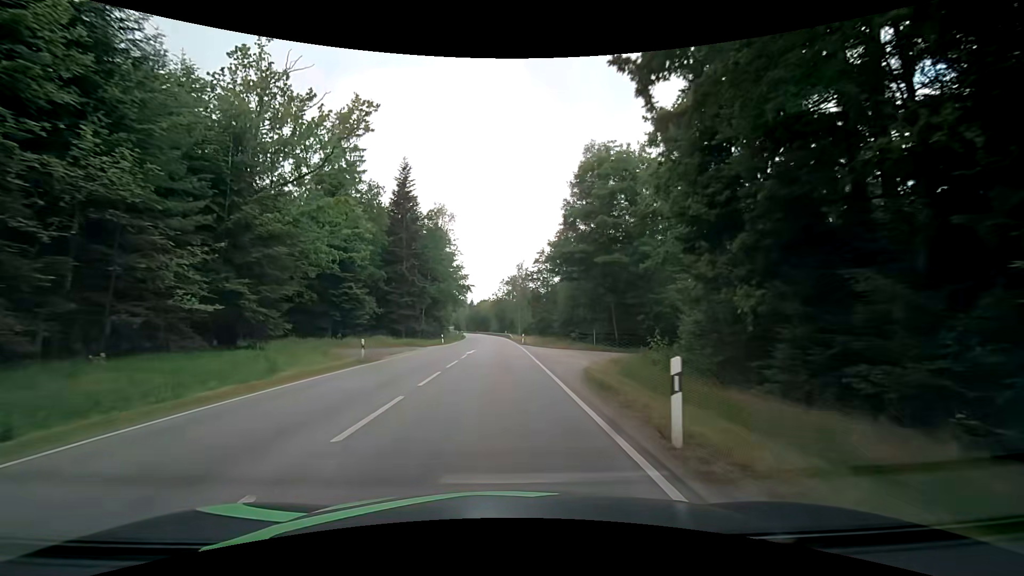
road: secondary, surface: asphalt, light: Day
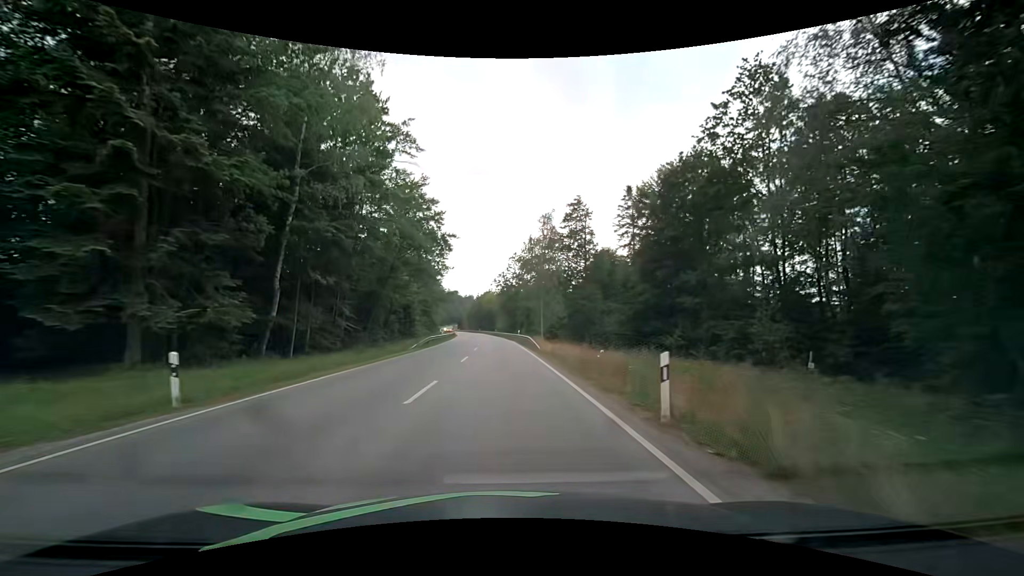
(-0.5, +45.8) m; -1°
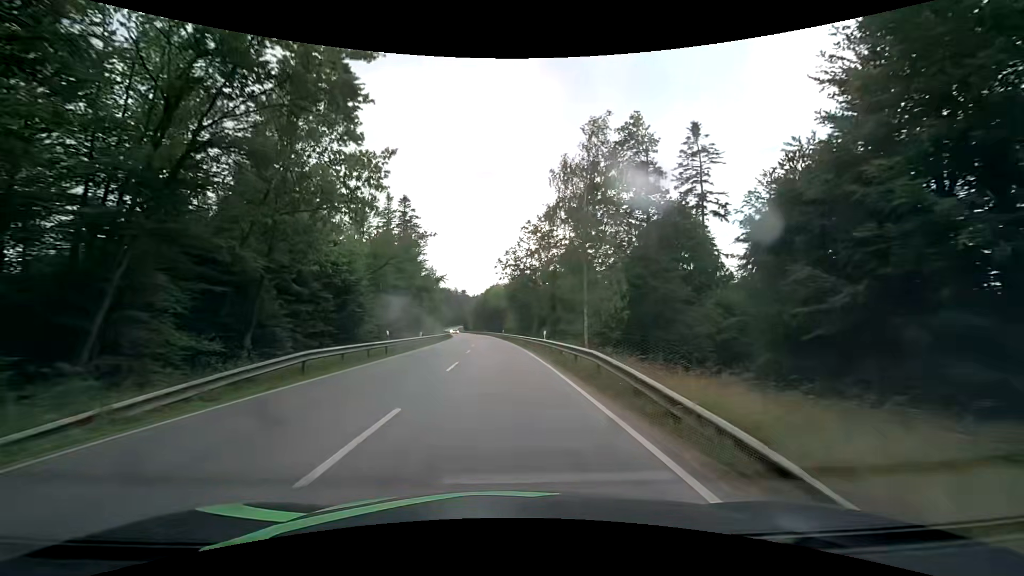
(-0.1, +28.9) m; -1°
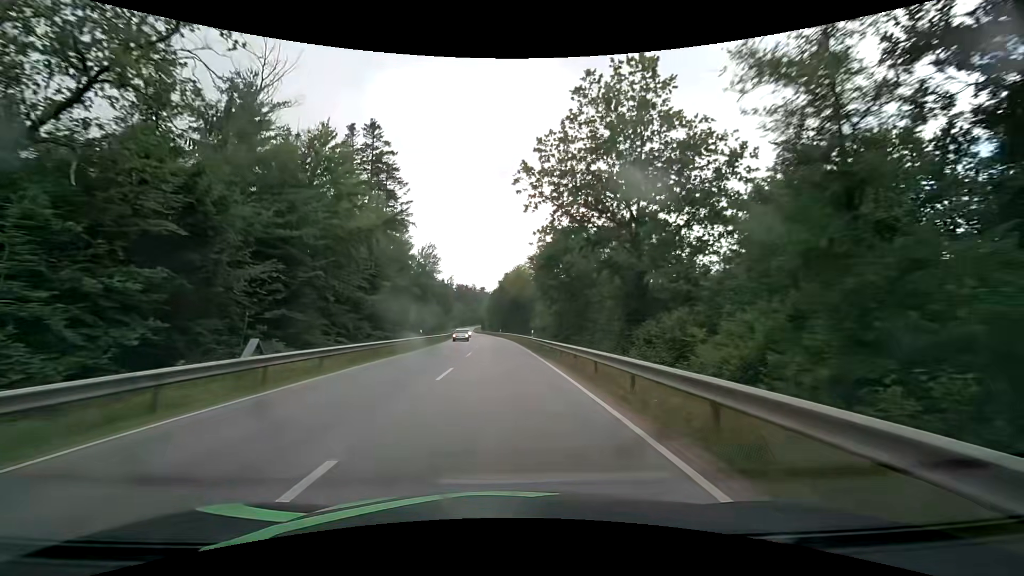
(-0.9, +39.4) m; -3°
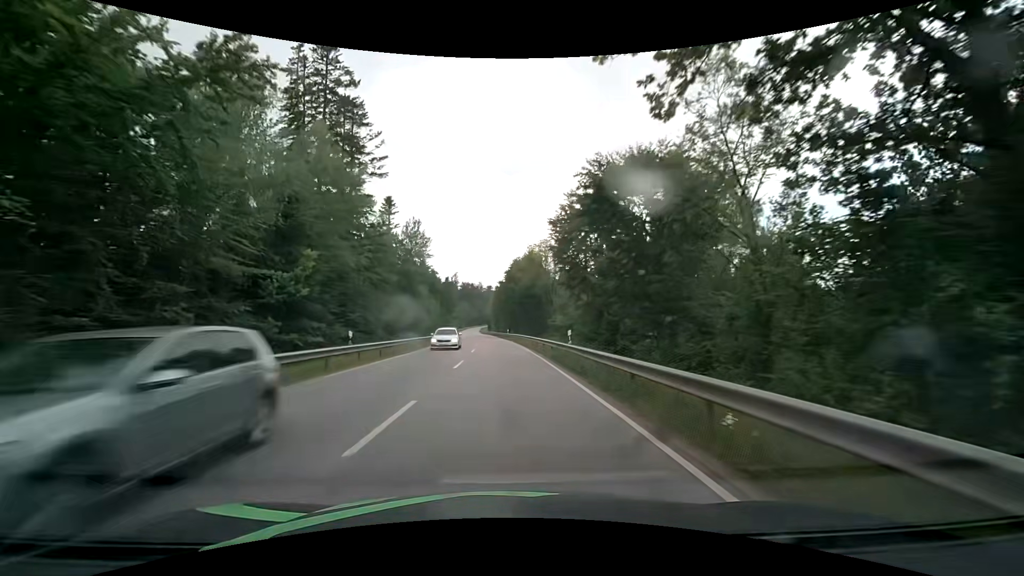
(-0.1, +19.8) m; 0°
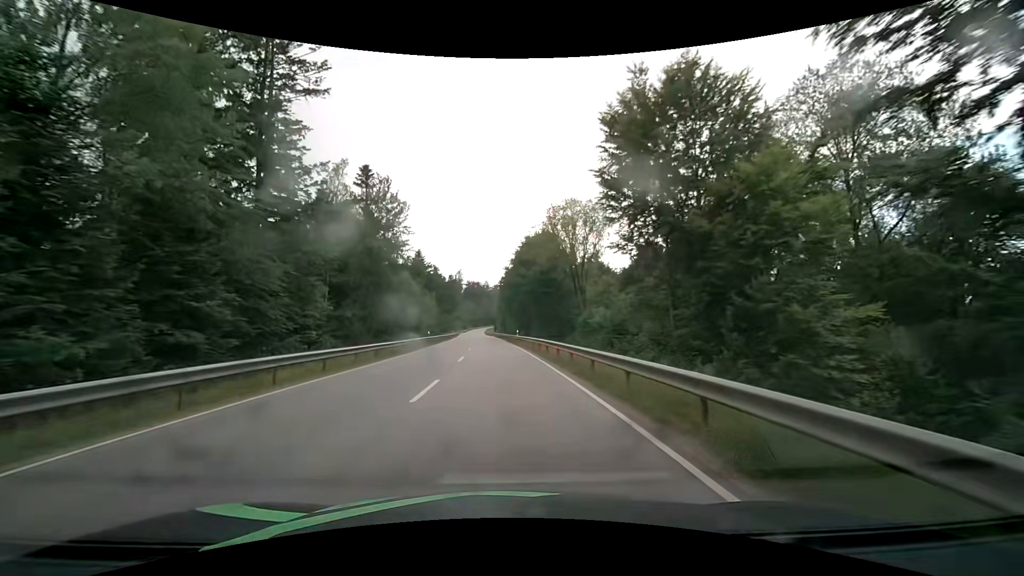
(-0.2, +20.0) m; -1°
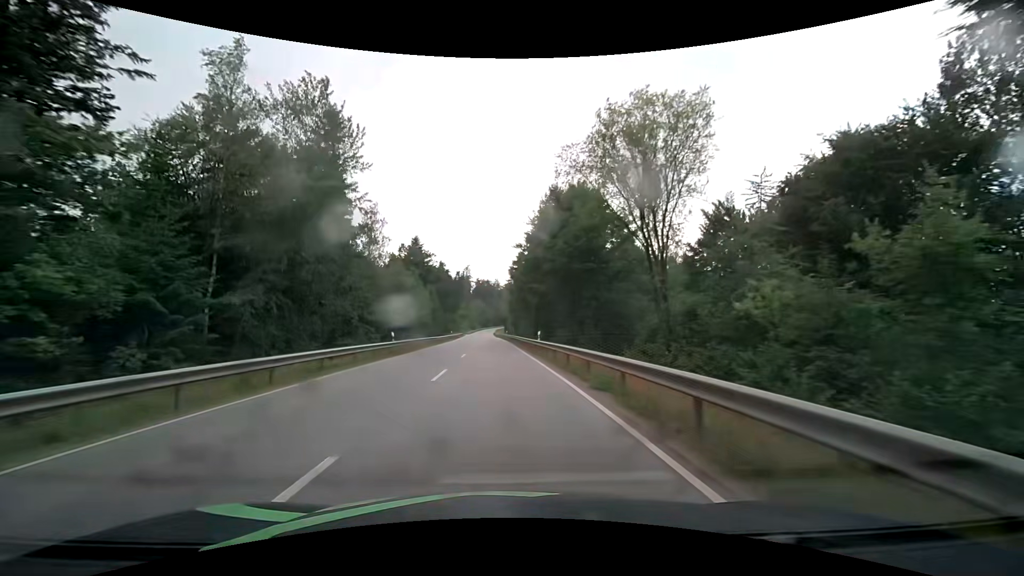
(-0.2, +20.1) m; -1°
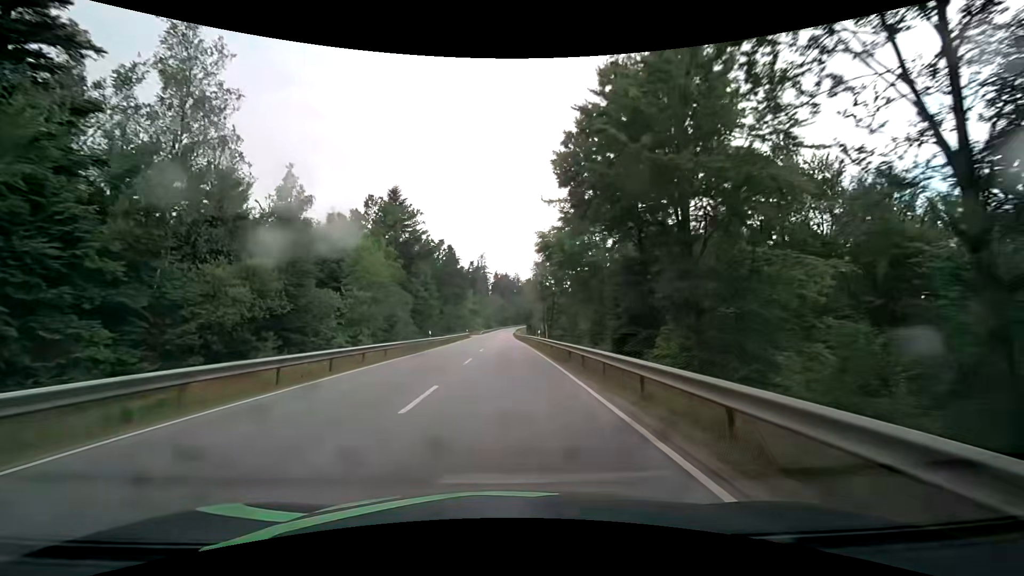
(-0.9, +40.8) m; -2°
(0, +10) (0, +20) (0, +30) (0, +40) (0, +50) (0, +60) (0, +70) (0, +80) (0, +90) (0, +100) m
